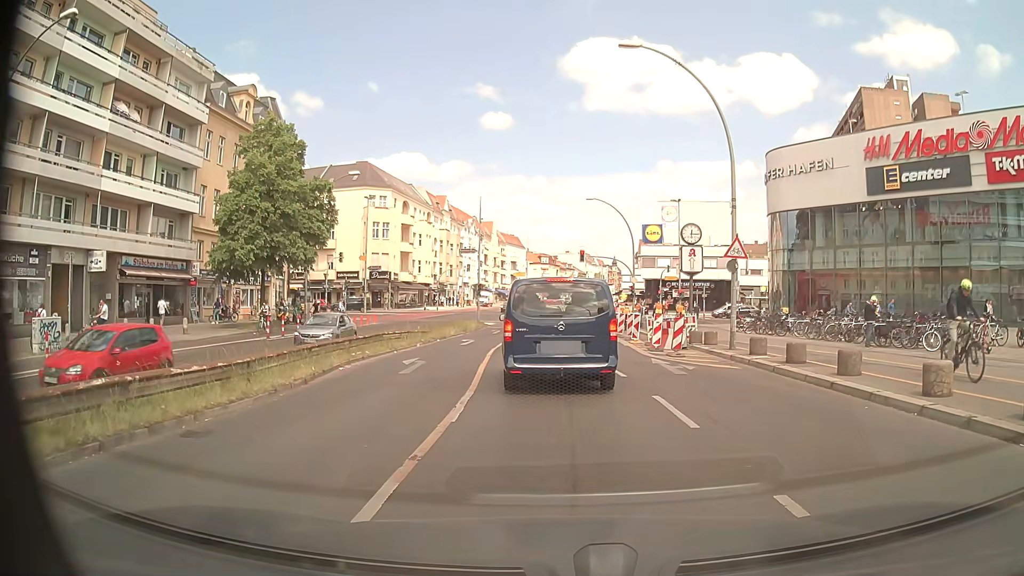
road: primary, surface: asphalt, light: Day
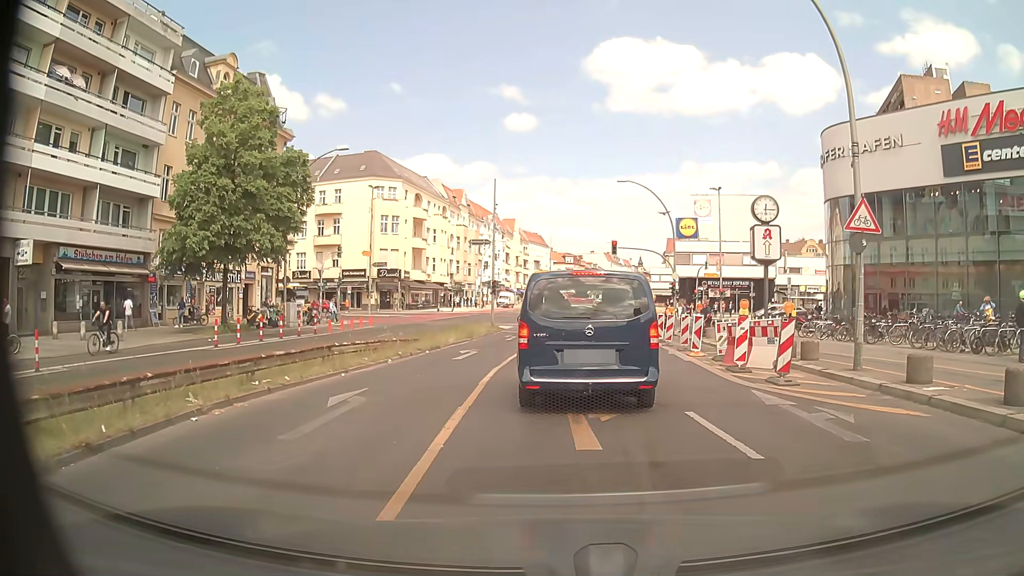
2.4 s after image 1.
(-0.1, +7.8) m; -2°
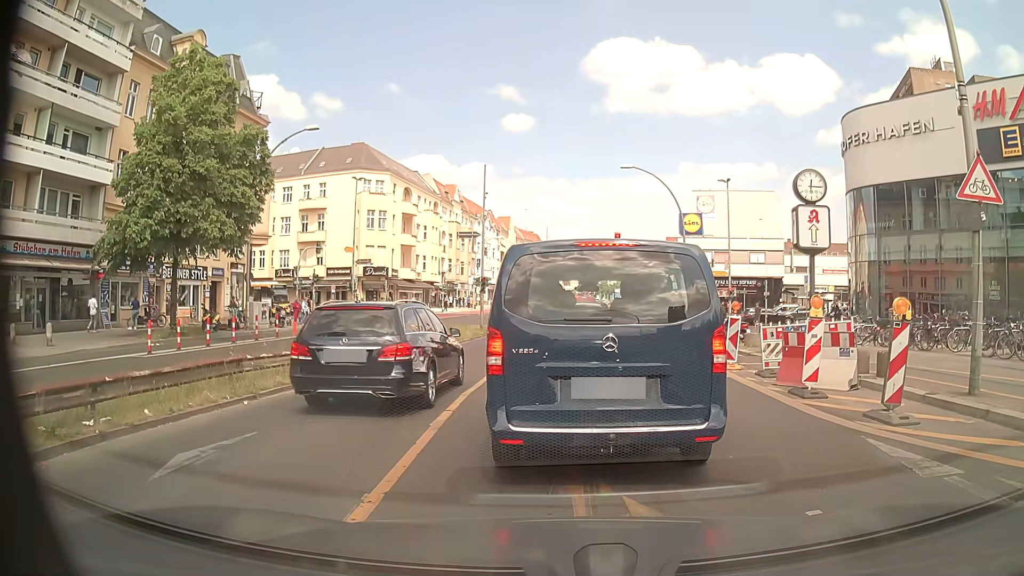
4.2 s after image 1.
(0.0, +4.4) m; +1°
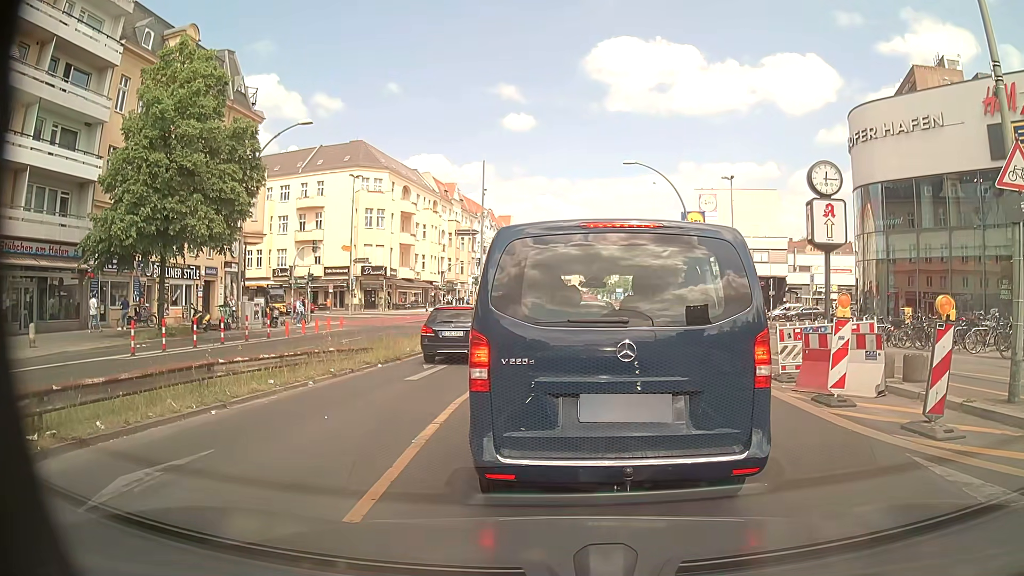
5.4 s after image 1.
(0.0, +1.0) m; 0°
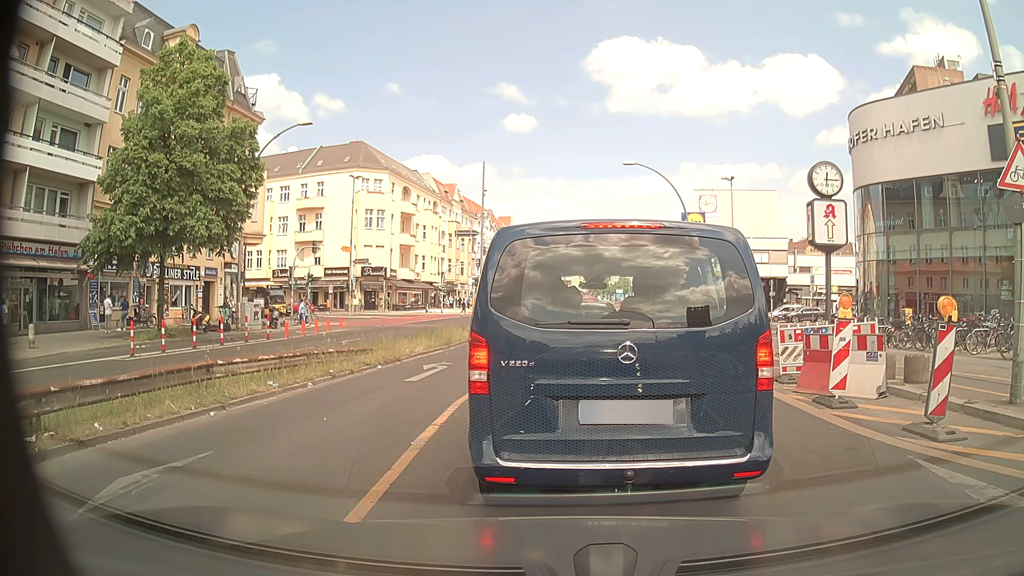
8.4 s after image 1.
(0.0, +0.1) m; 0°
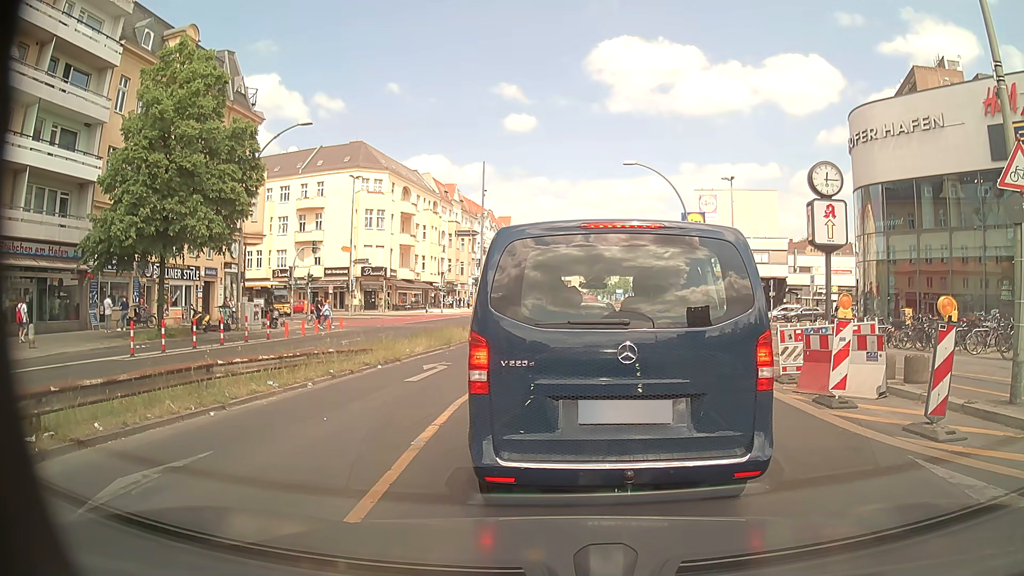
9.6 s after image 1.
(0.0, 0.0) m; 0°
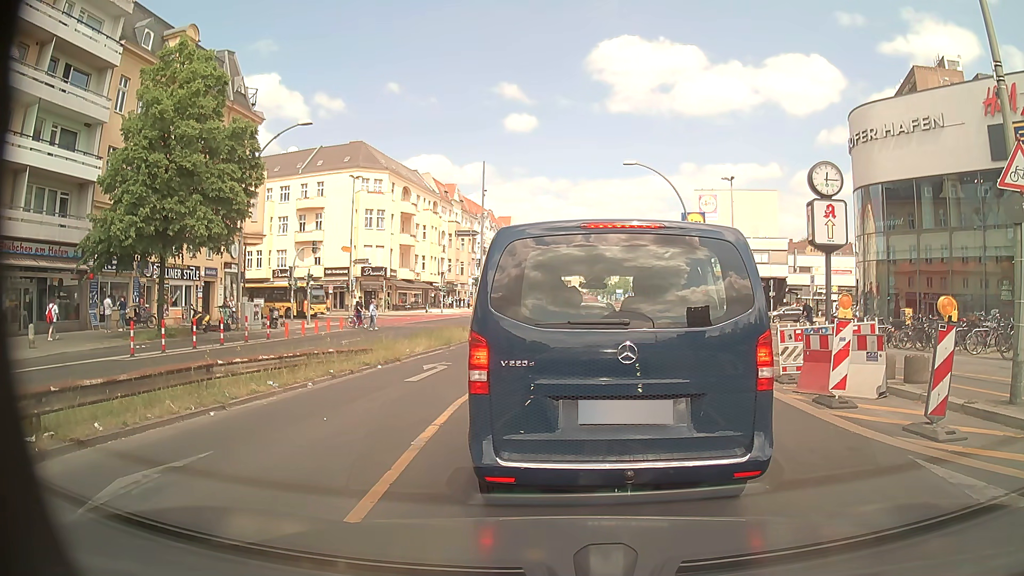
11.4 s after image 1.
(0.0, 0.0) m; 0°
(0, +10) (0, +20) (+1, +30) (+1, +40) (+1, +50) (+1, +60) (+2, +70) (+2, +80) (+2, +90) (+2, +100) m
